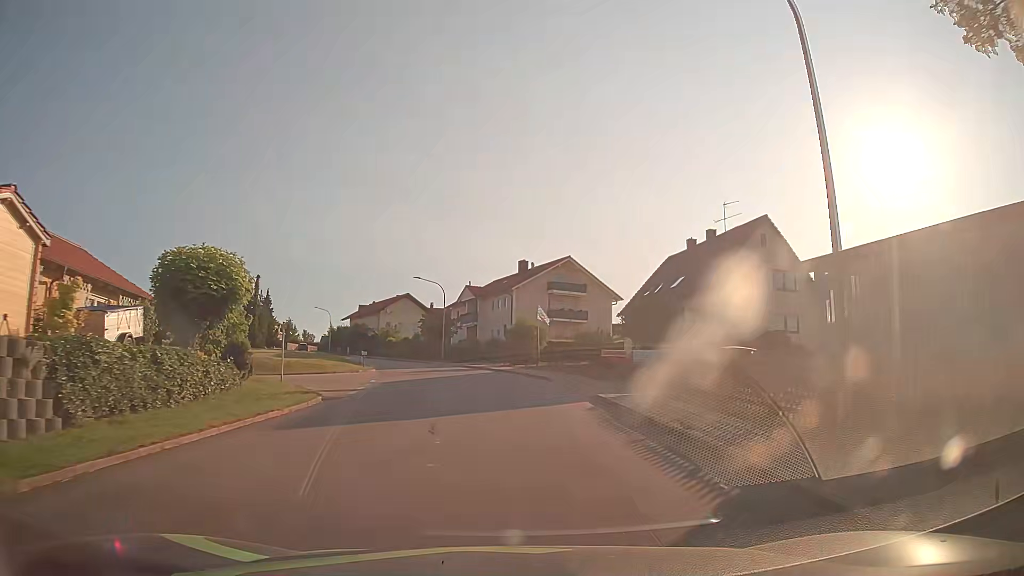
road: tertiary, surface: asphalt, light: Day
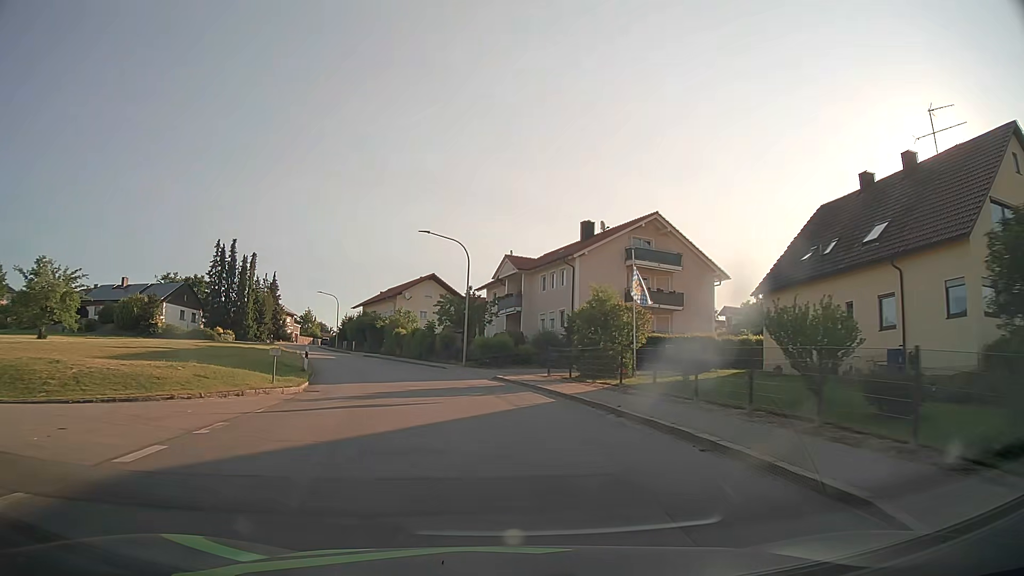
(-0.8, +22.4) m; -4°
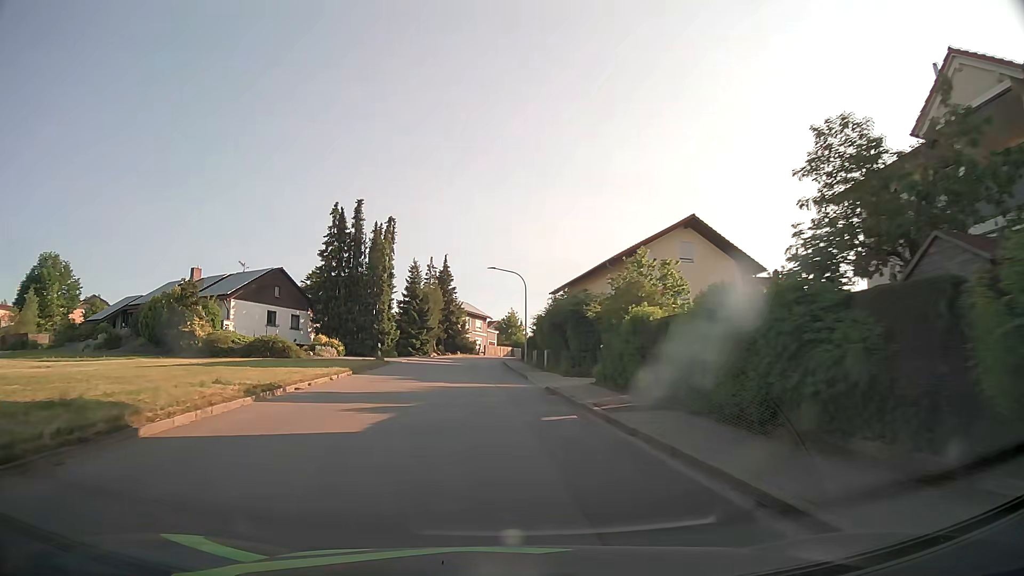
(-5.8, +37.2) m; -19°
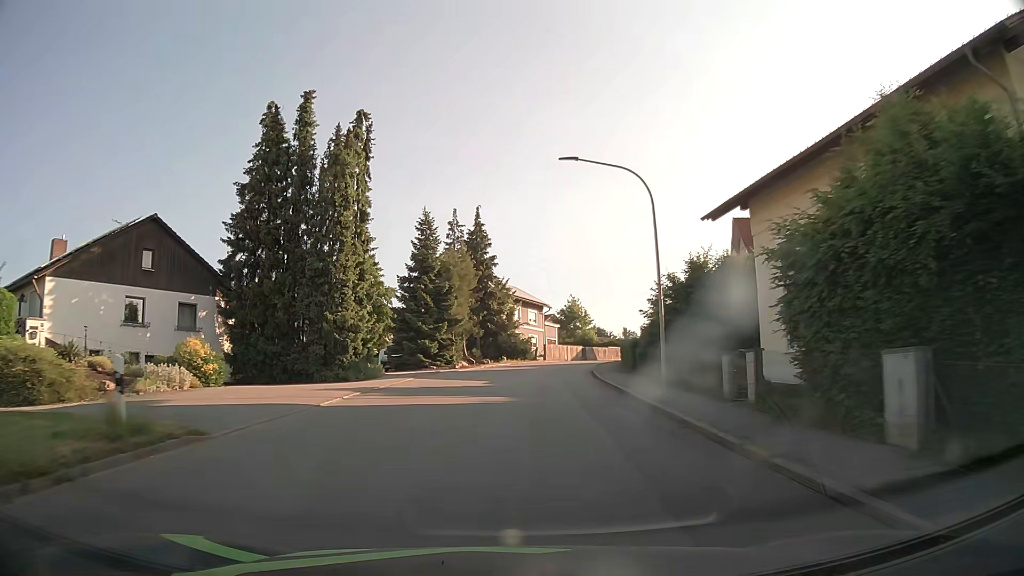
(-1.8, +30.4) m; -4°
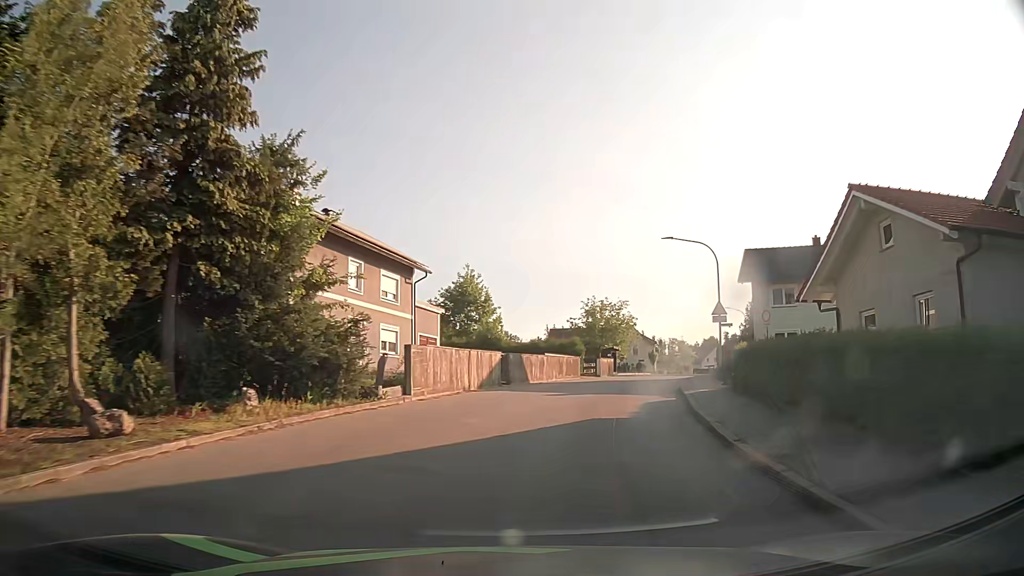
(+2.0, +38.1) m; +10°
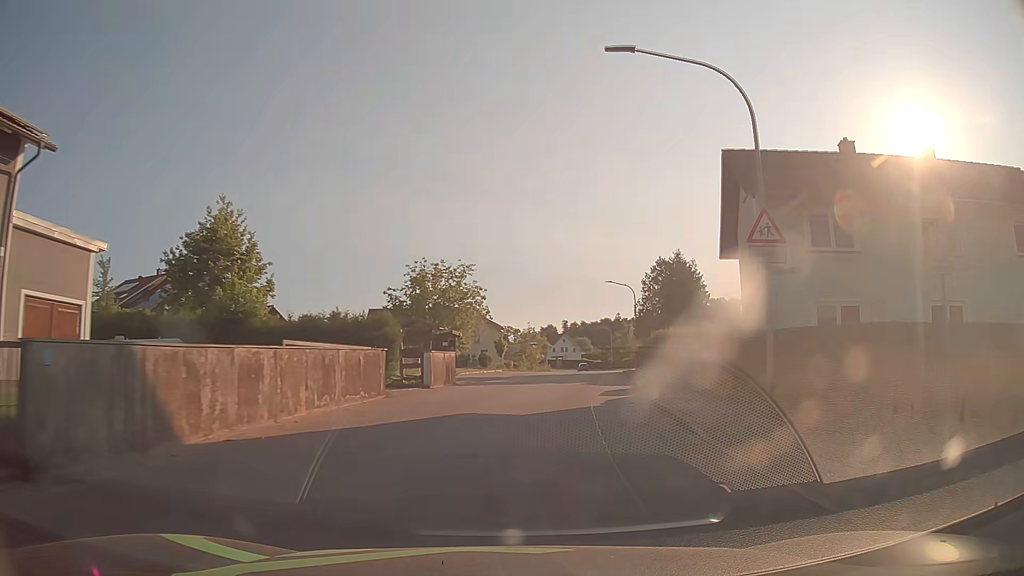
(+2.7, +22.7) m; +14°
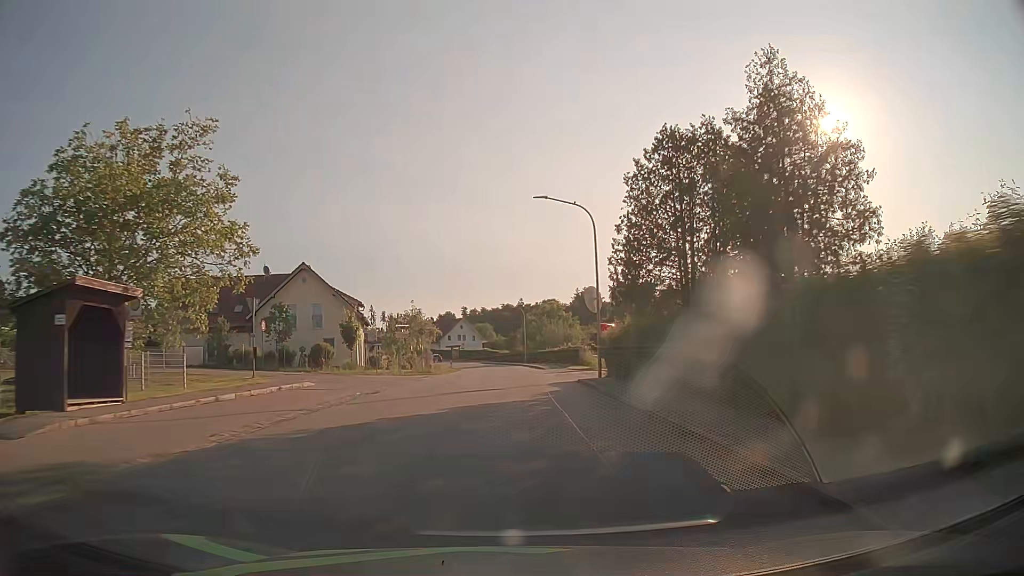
(+2.9, +30.8) m; +7°
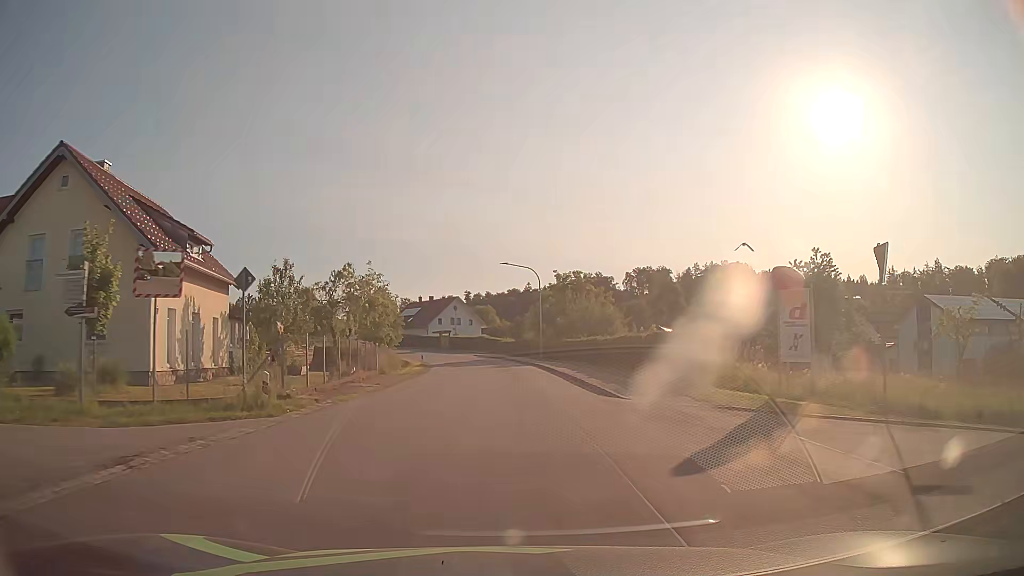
(+0.5, +31.1) m; 0°
(0, +10) (0, +20) (-1, +30) (-1, +40) (-2, +50) (-3, +60) (-5, +70) (-7, +79) (-10, +89) (-14, +98) m
